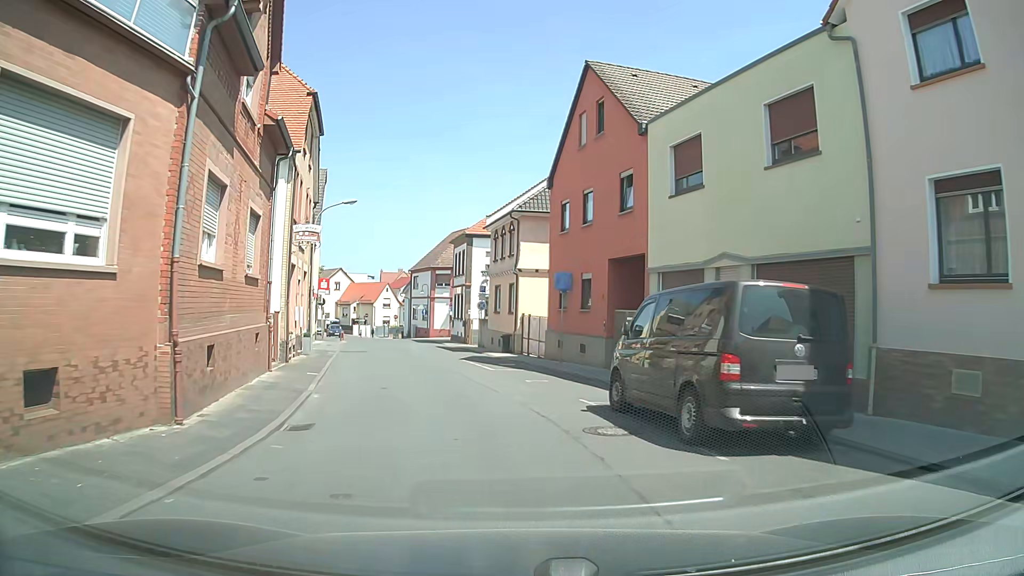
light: Day
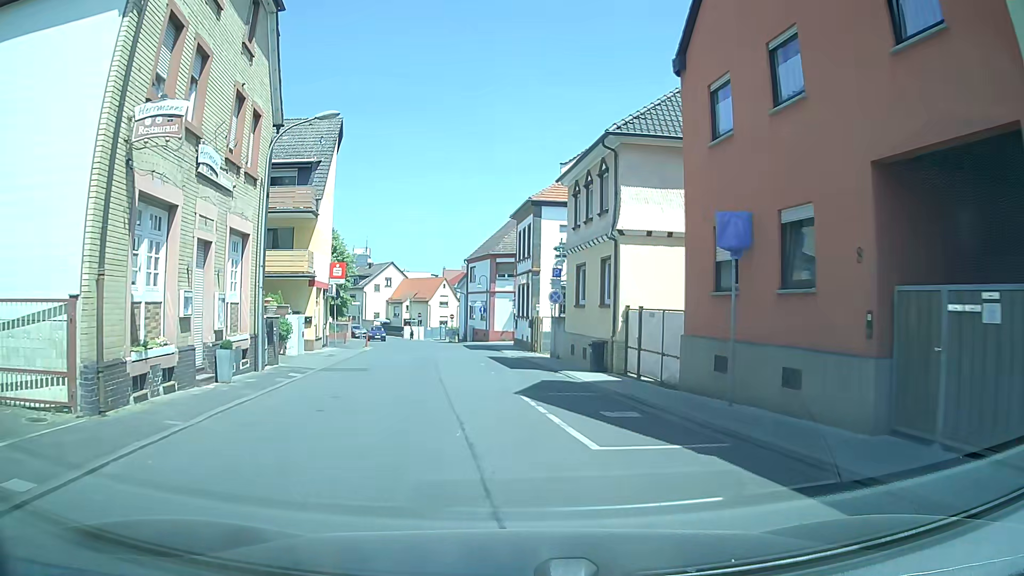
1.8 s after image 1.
(-0.8, +13.3) m; -8°
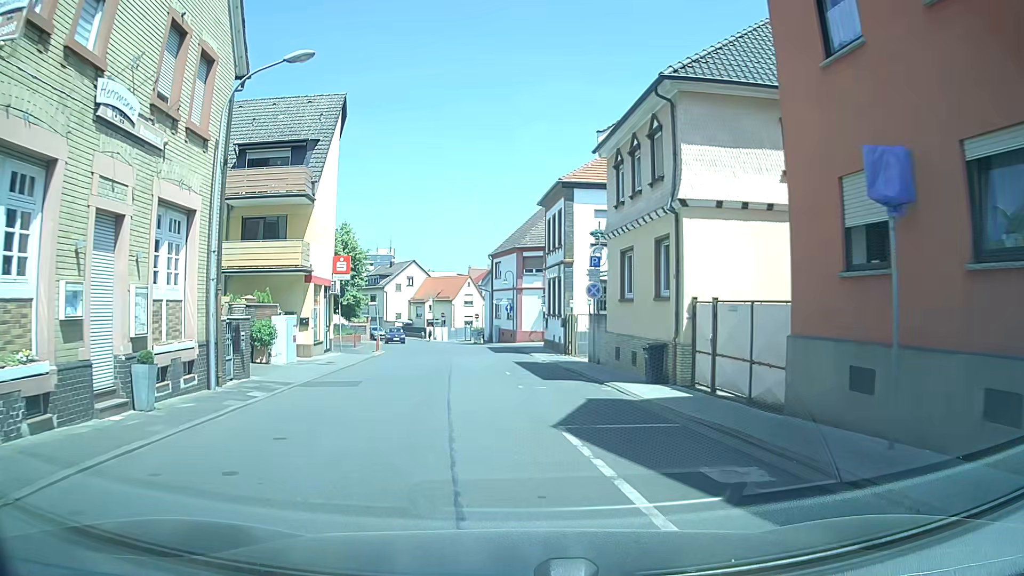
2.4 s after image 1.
(0.0, +4.5) m; -1°
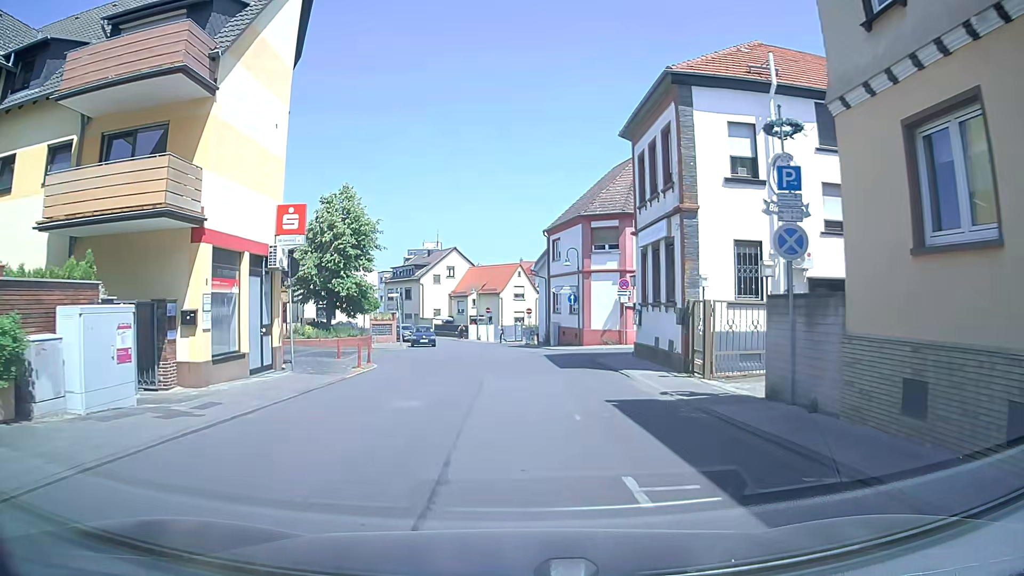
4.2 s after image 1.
(-0.8, +13.7) m; -4°
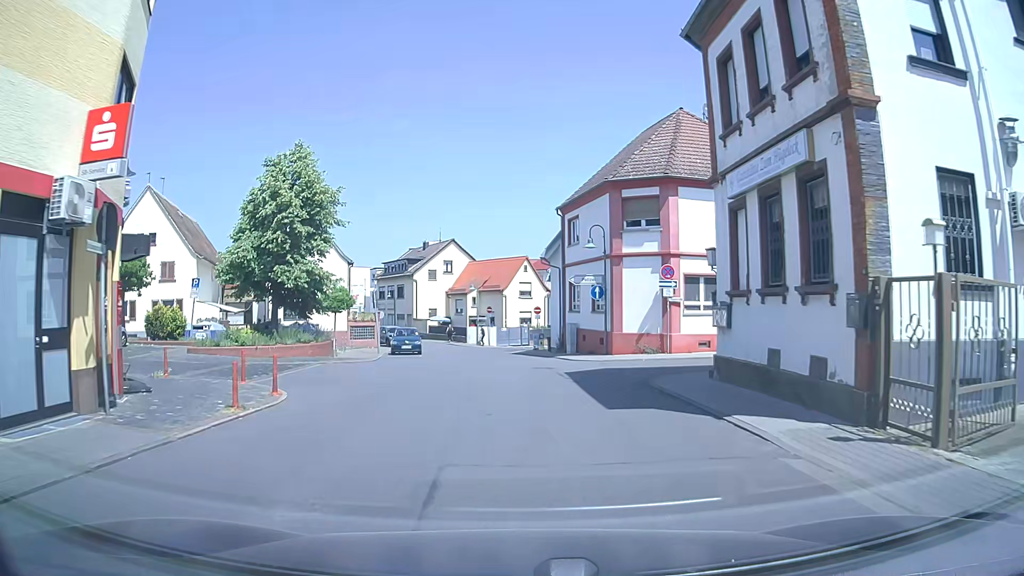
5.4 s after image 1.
(-0.1, +9.3) m; 0°
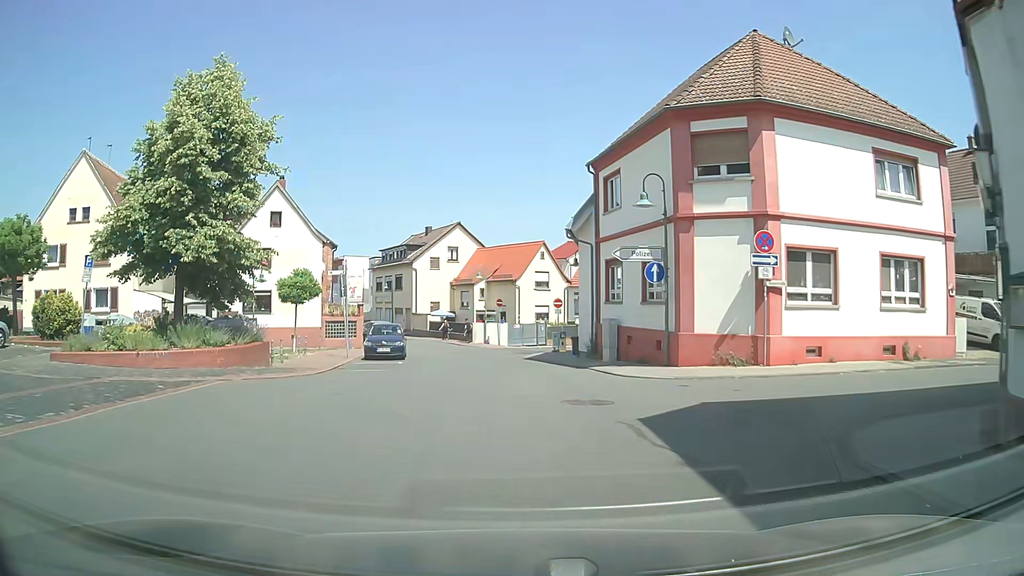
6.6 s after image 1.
(-0.2, +9.5) m; -3°
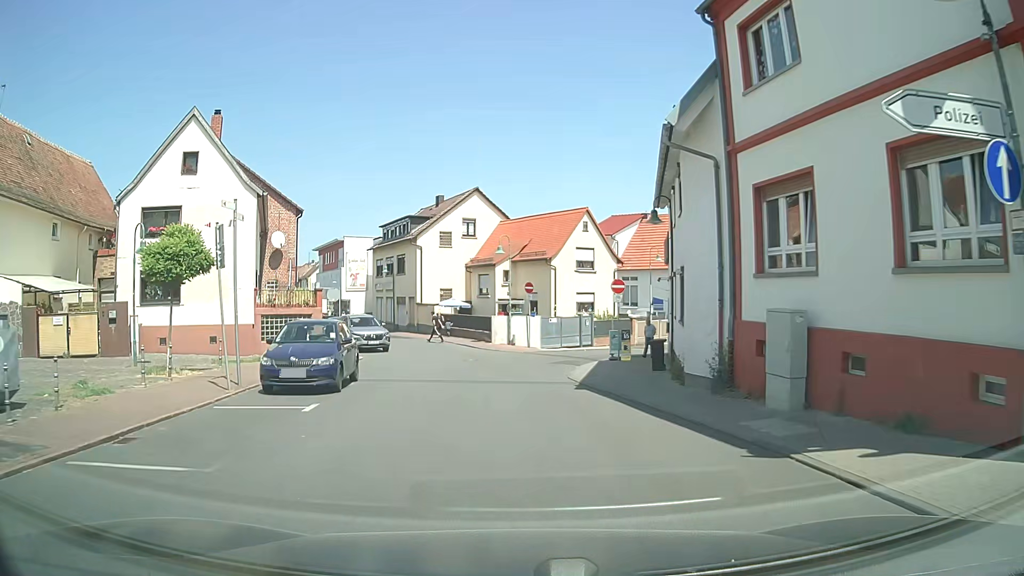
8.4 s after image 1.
(-0.1, +13.7) m; -1°
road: residential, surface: asphalt
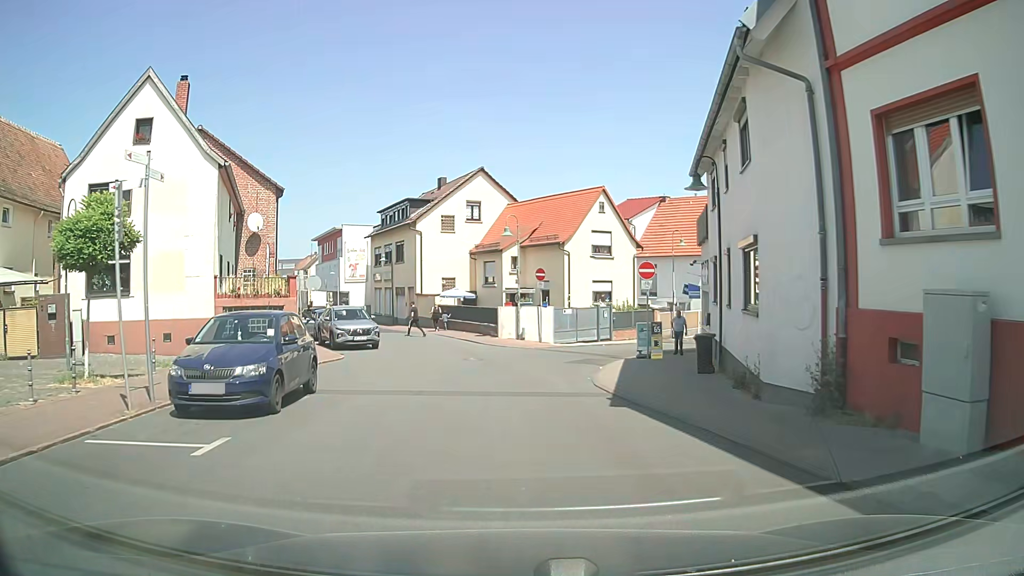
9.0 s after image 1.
(0.0, +4.1) m; -1°
(0, +10) (-1, +20) (-3, +30) (-7, +39) (-12, +48) (-16, +57) (-21, +66) (-25, +75) (-30, +84) (-34, +93) m
